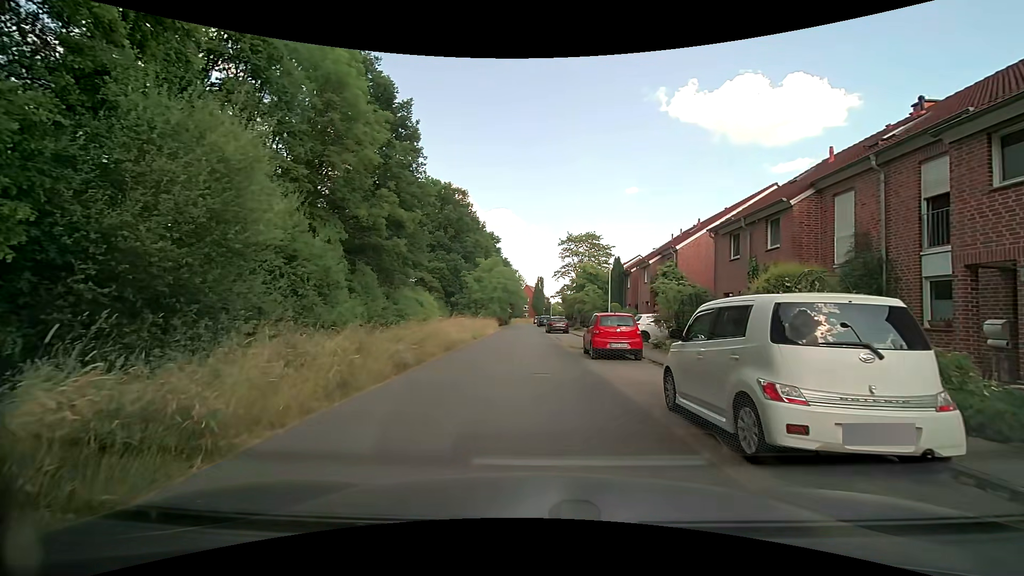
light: Day
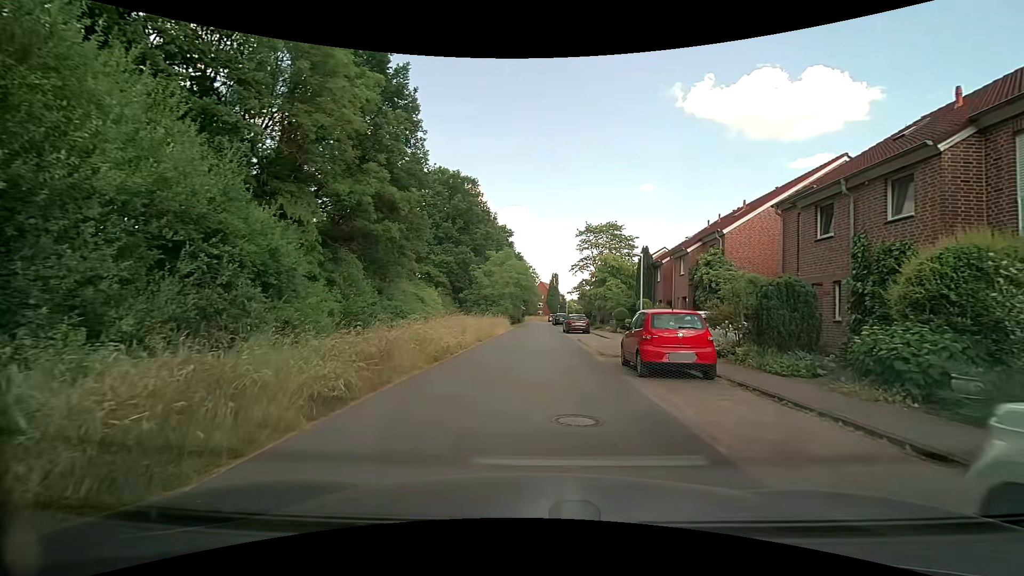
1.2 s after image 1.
(-0.2, +5.2) m; -4°
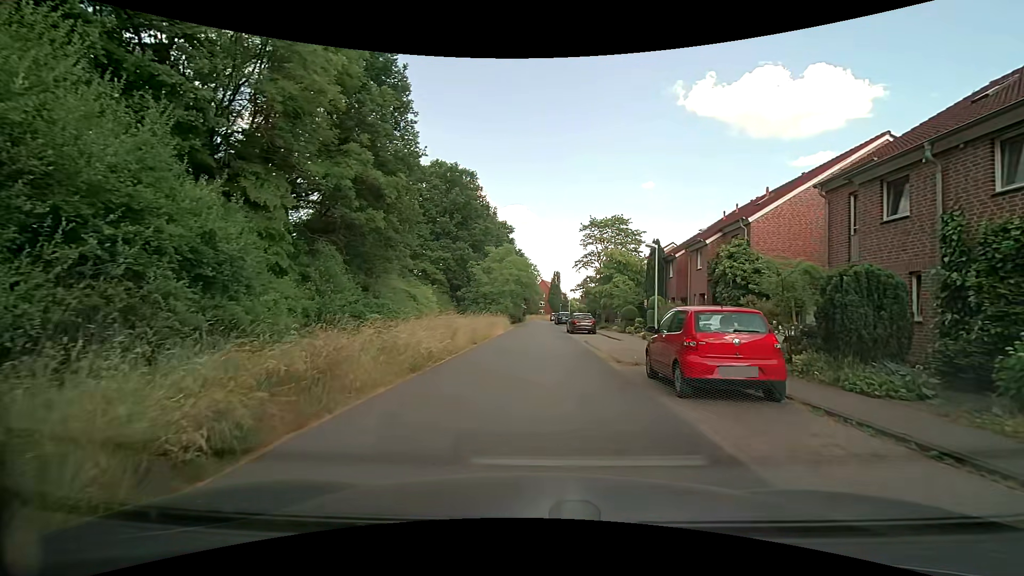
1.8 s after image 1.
(0.0, +2.9) m; 0°
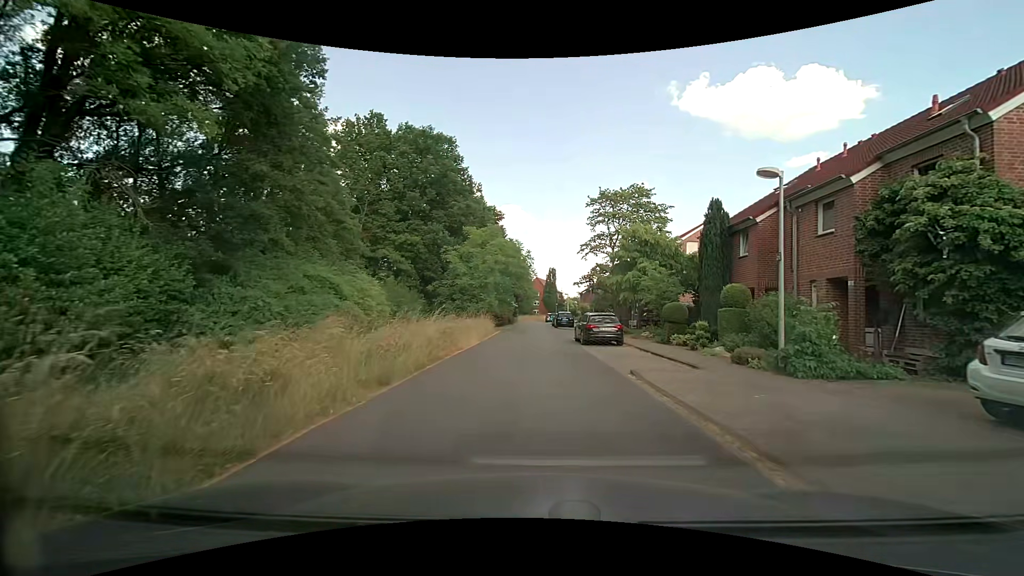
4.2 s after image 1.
(+0.2, +12.6) m; +1°
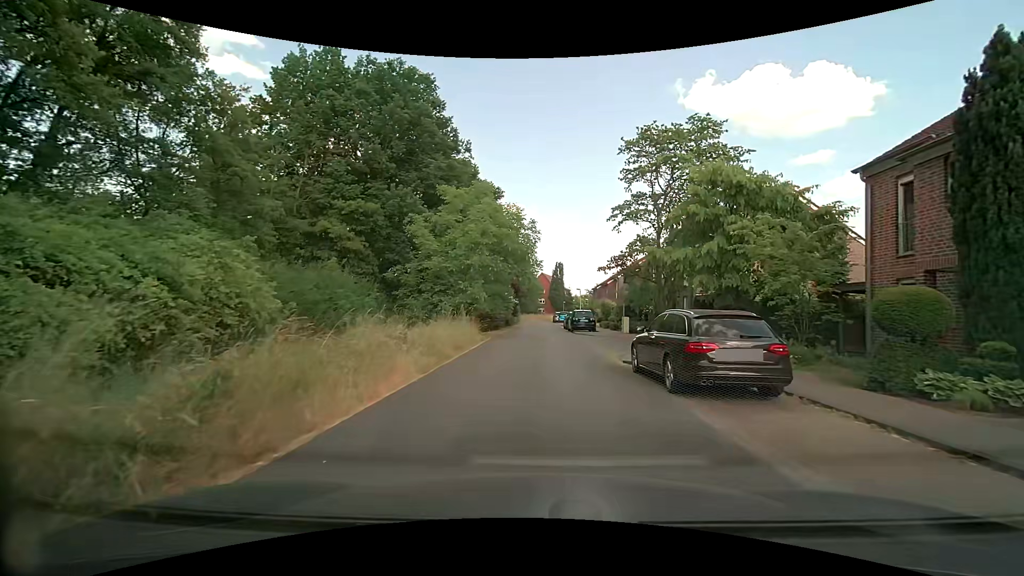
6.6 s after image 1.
(0.0, +13.5) m; -1°
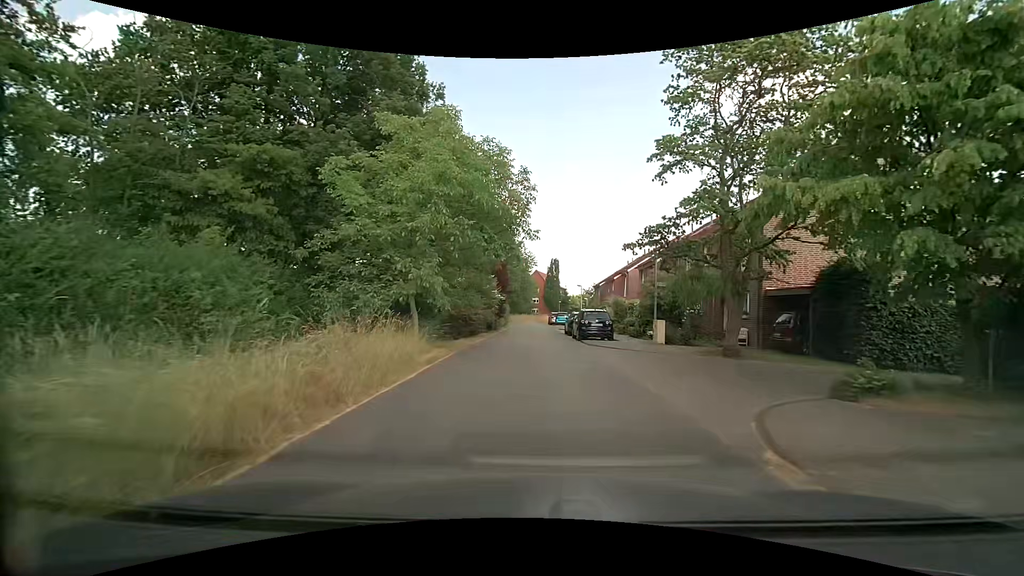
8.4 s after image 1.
(+0.3, +10.4) m; +2°
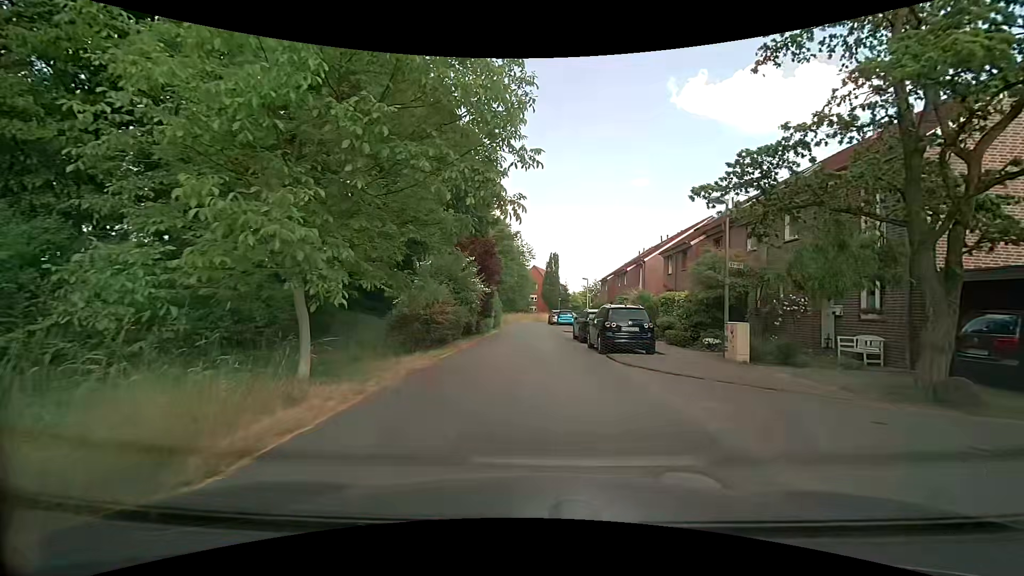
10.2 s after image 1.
(0.0, +8.5) m; 0°
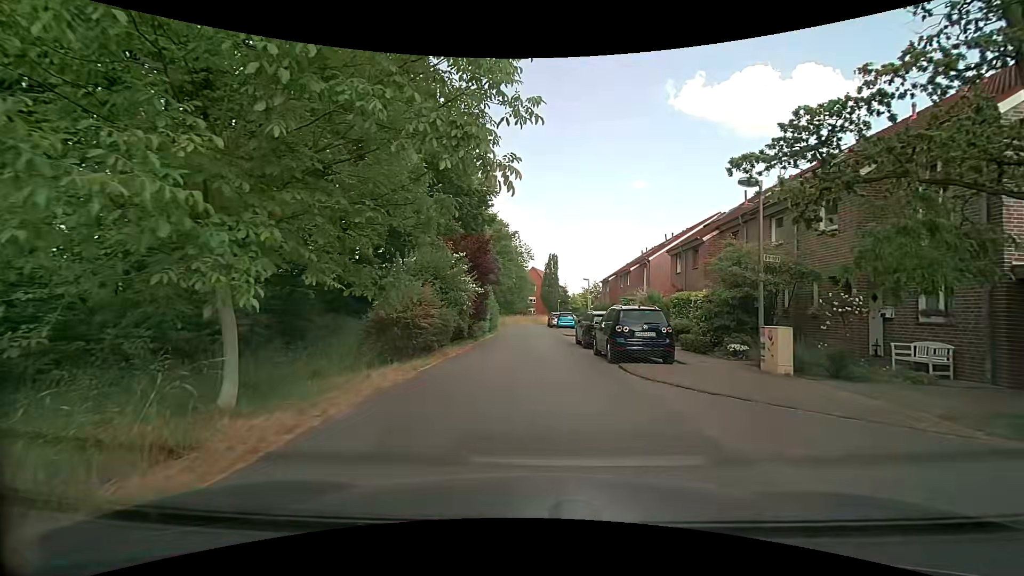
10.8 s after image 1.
(0.0, +2.3) m; 0°
